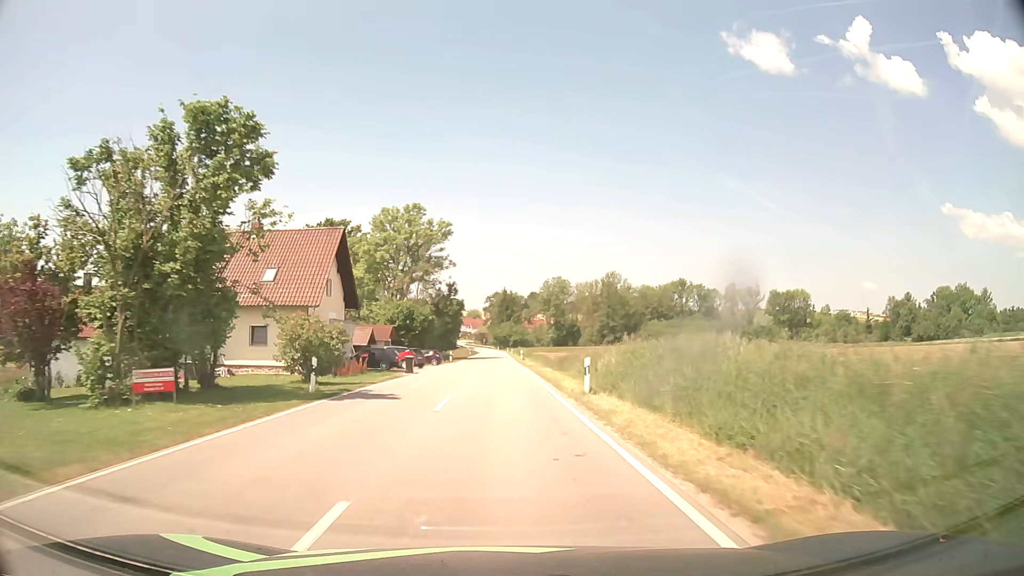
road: tertiary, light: Day
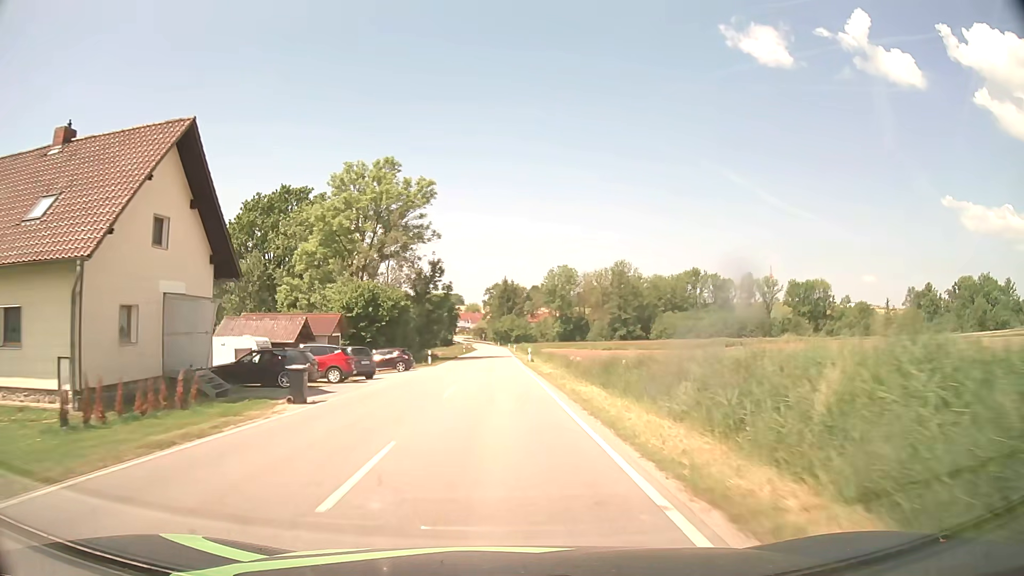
(+0.1, +20.0) m; 0°
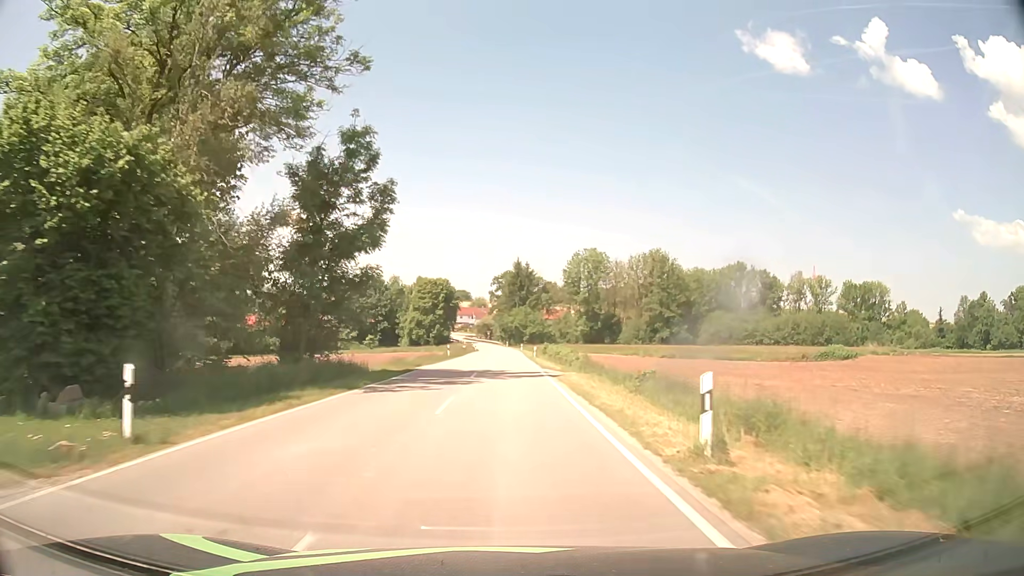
(-0.4, +40.6) m; -1°
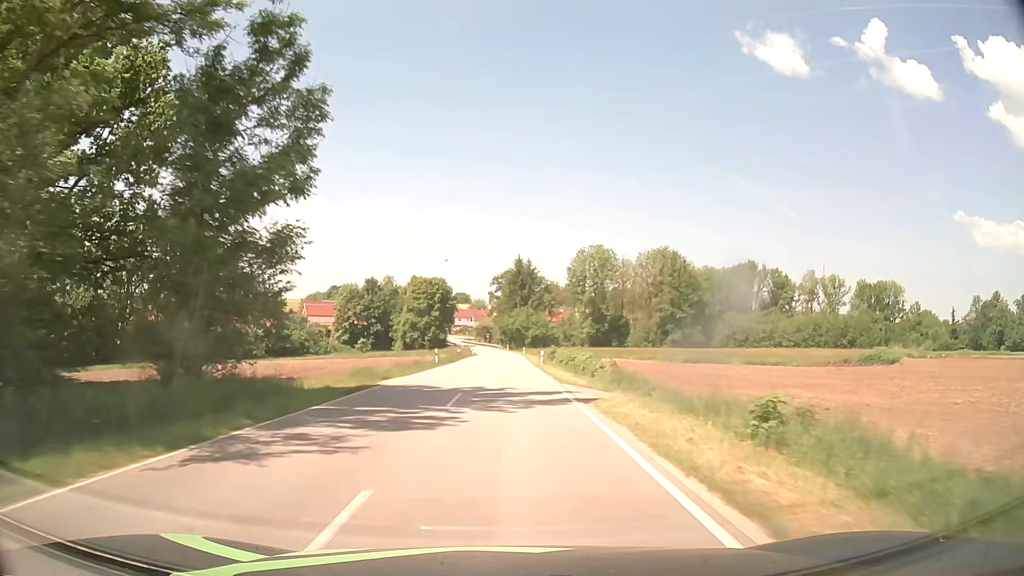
(0.0, +10.3) m; 0°
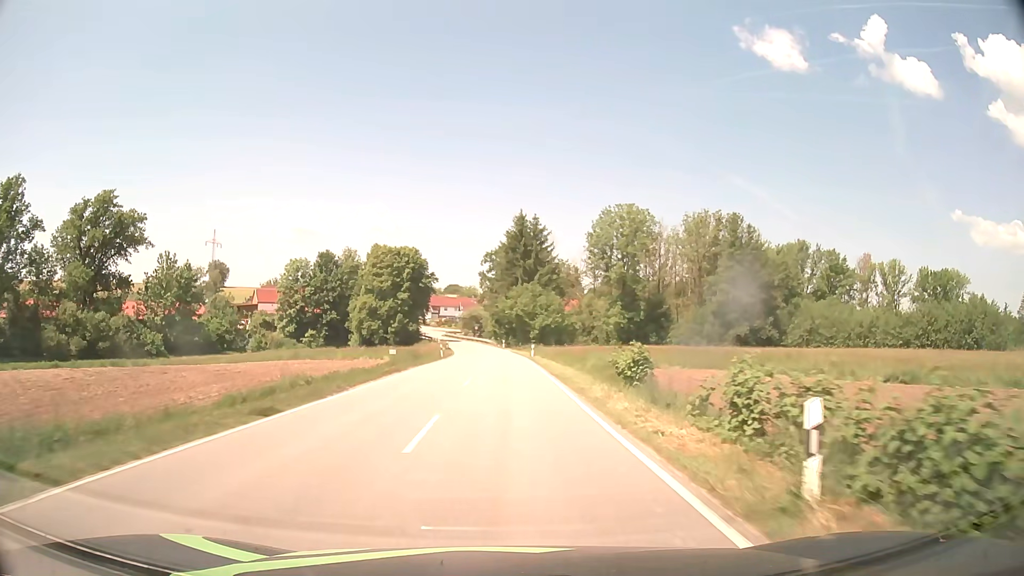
(+0.1, +41.7) m; 0°
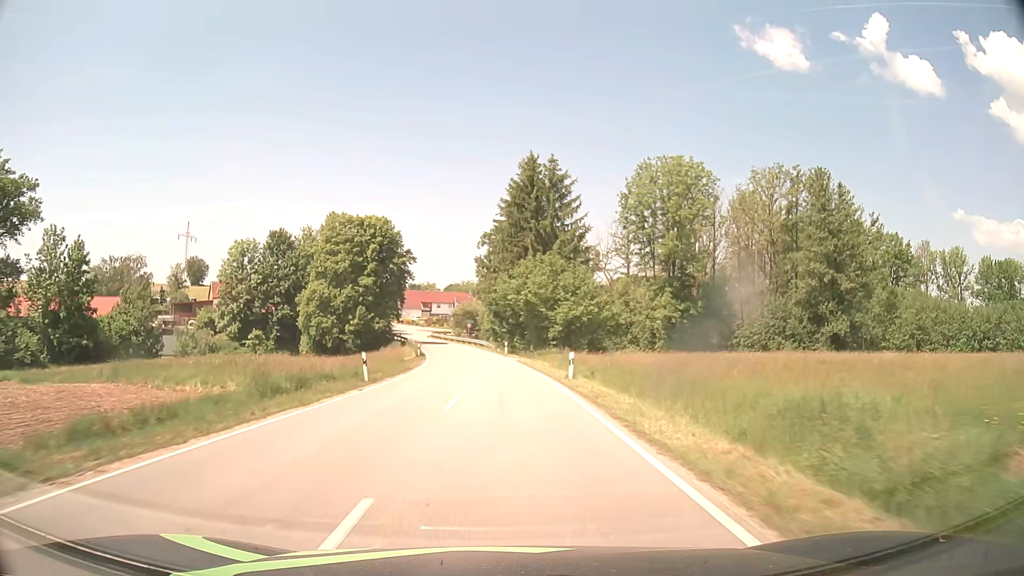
(+0.1, +30.2) m; 0°
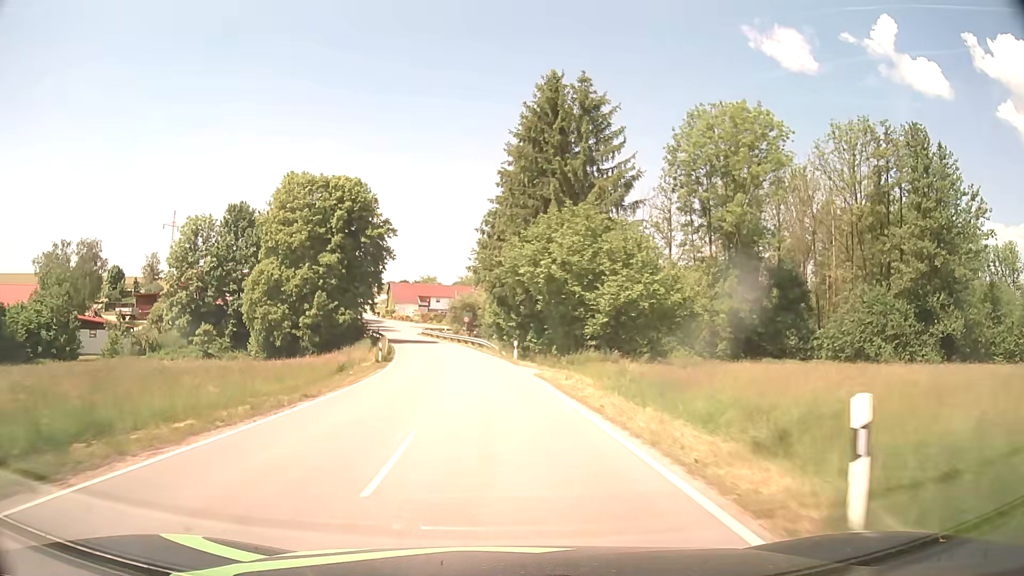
(-0.1, +19.6) m; -1°
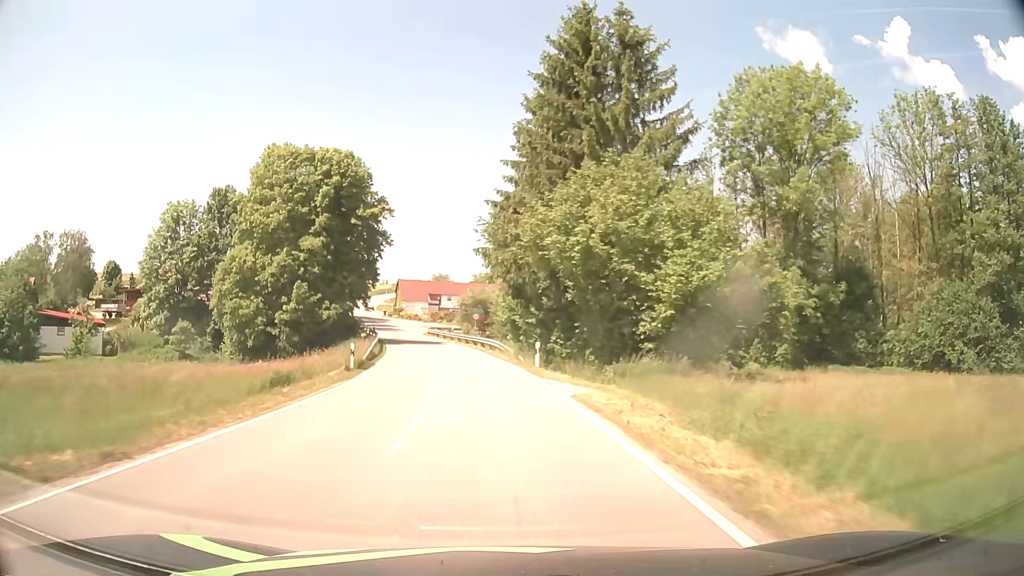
(-0.1, +9.7) m; -1°
(0, +10) (-1, +20) (-2, +30) (-3, +40) (-5, +50) (-7, +60) (-9, +69) (-12, +79) (-15, +88) (-17, +98) m
